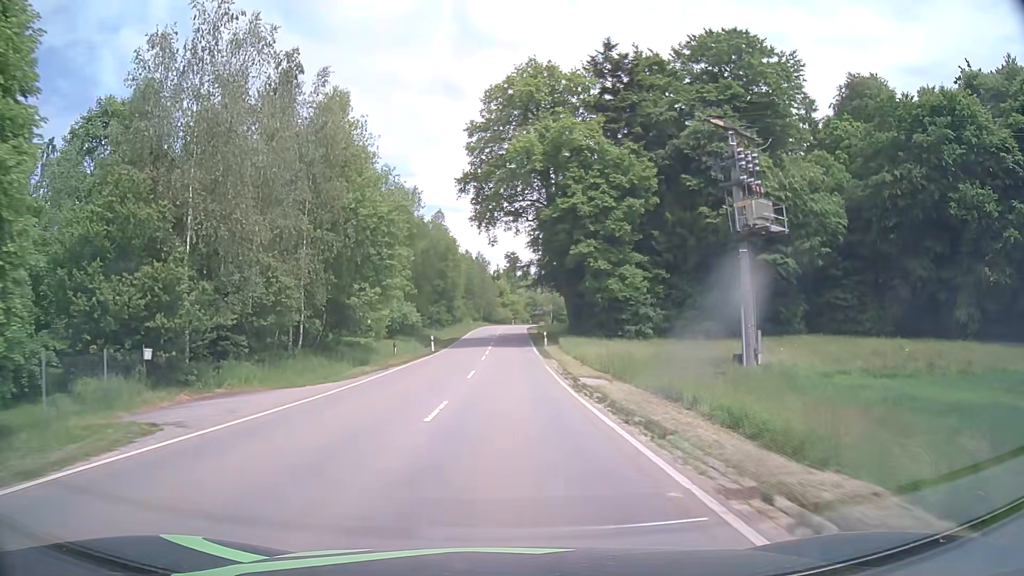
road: tertiary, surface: asphalt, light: Day
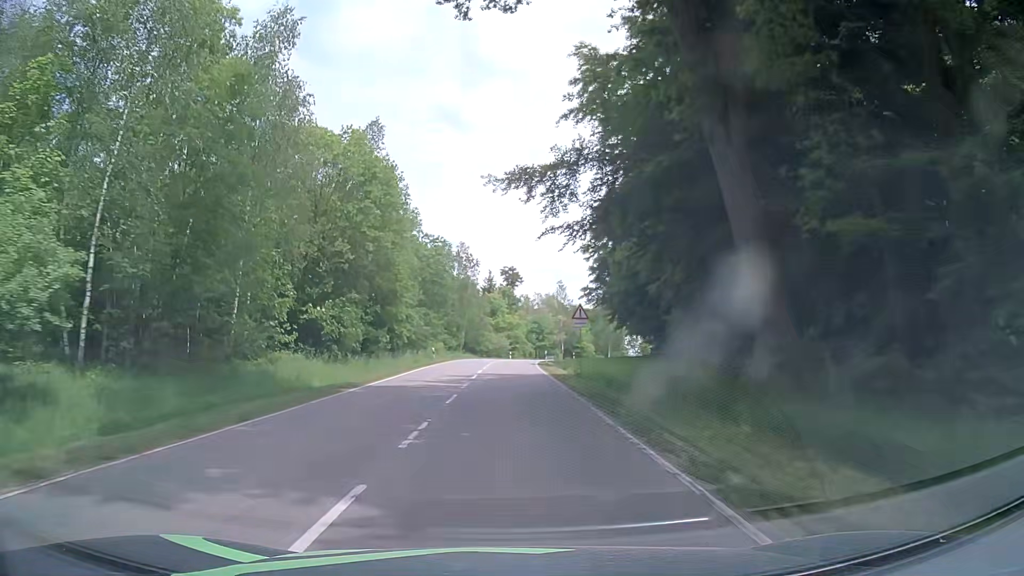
(+0.2, +45.0) m; 0°
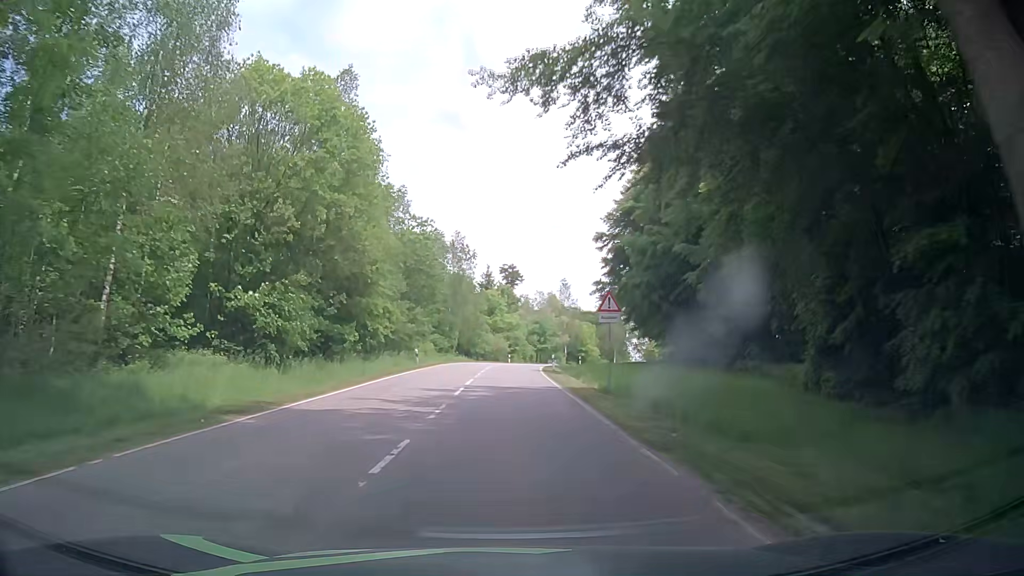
(0.0, +8.9) m; 0°
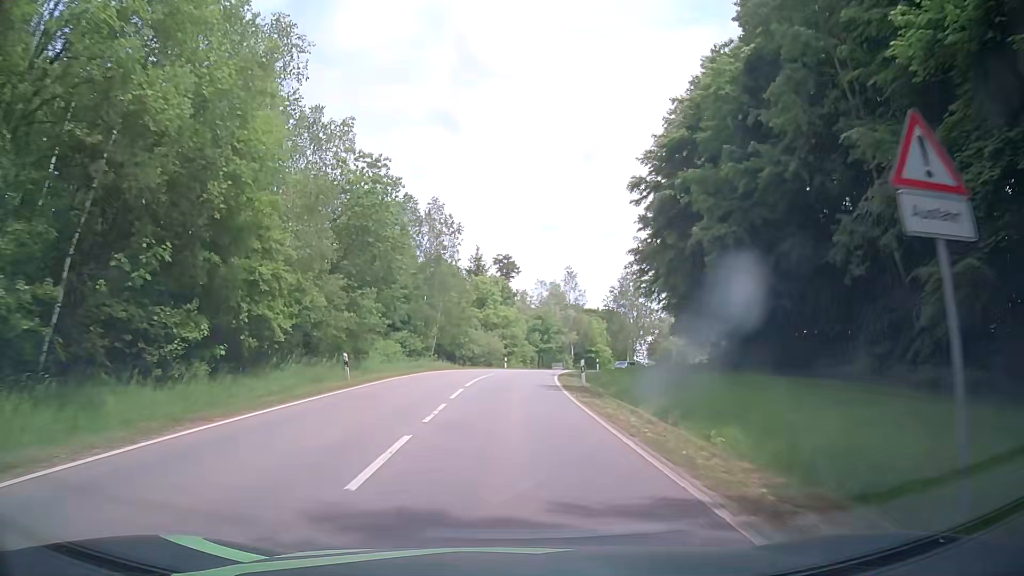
(+0.3, +17.8) m; +1°
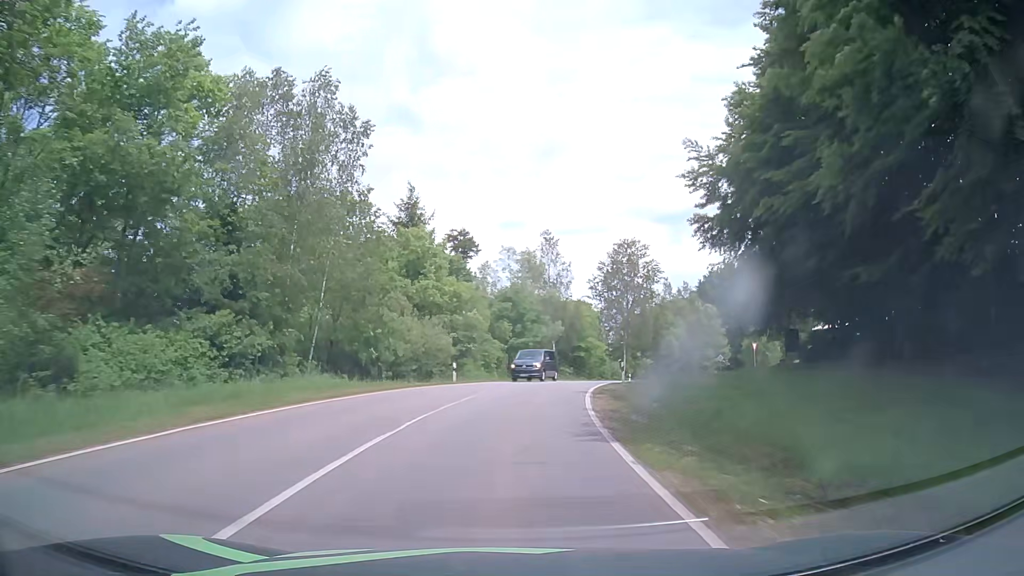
(+0.6, +27.0) m; +3°
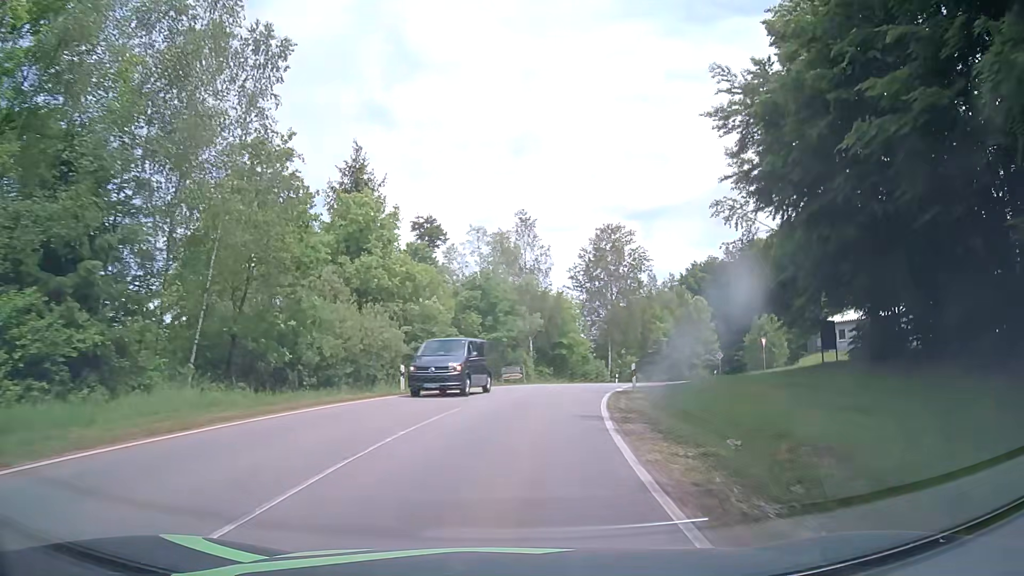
(+0.2, +9.0) m; +2°
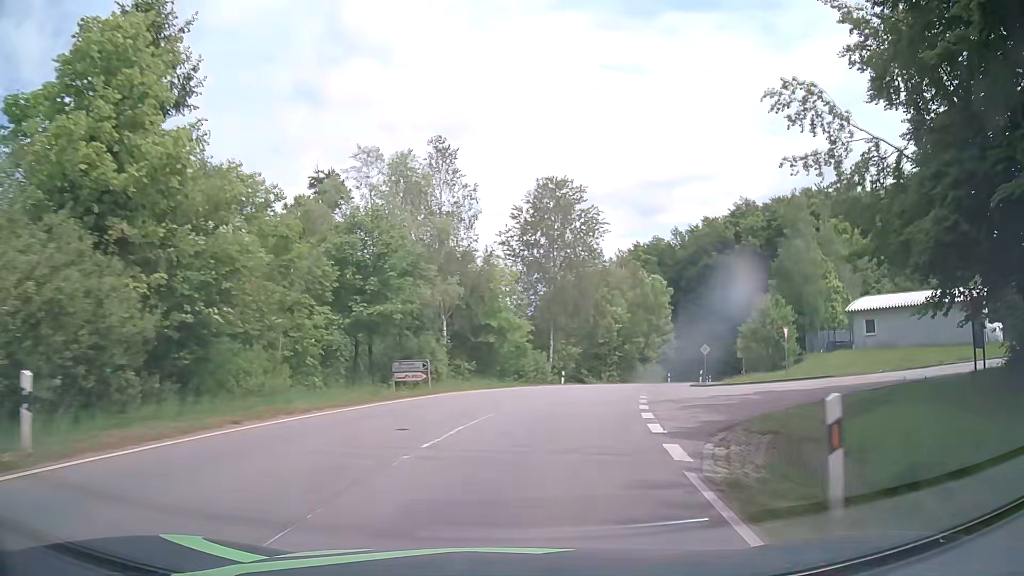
(+0.9, +18.2) m; +7°
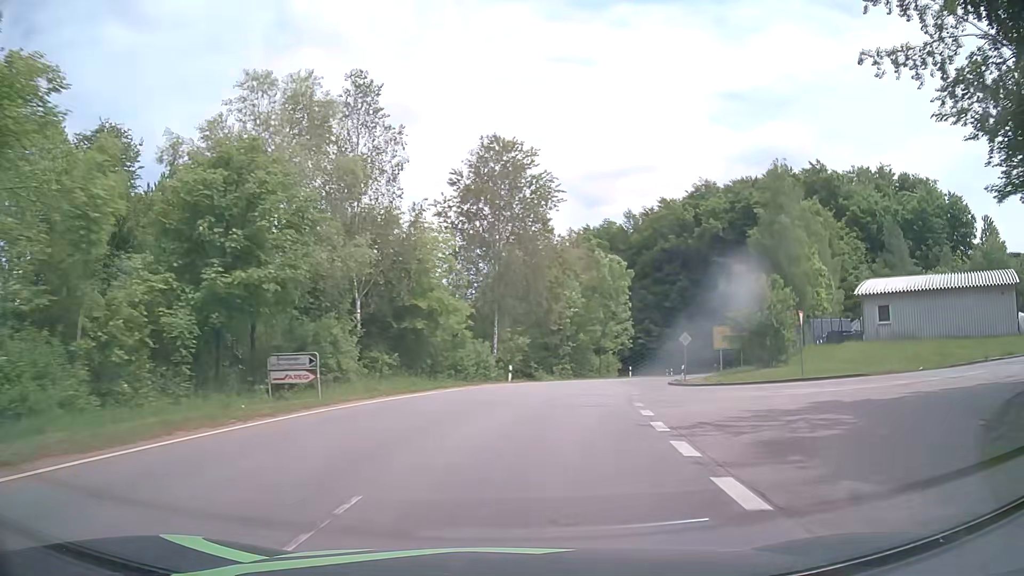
(+0.4, +9.2) m; +5°
(+1, +10) (+2, +20) (+4, +30) (+7, +39) (+11, +48) (+16, +57) (+20, +66) (+25, +75) (+27, +85) (+27, +95) m
